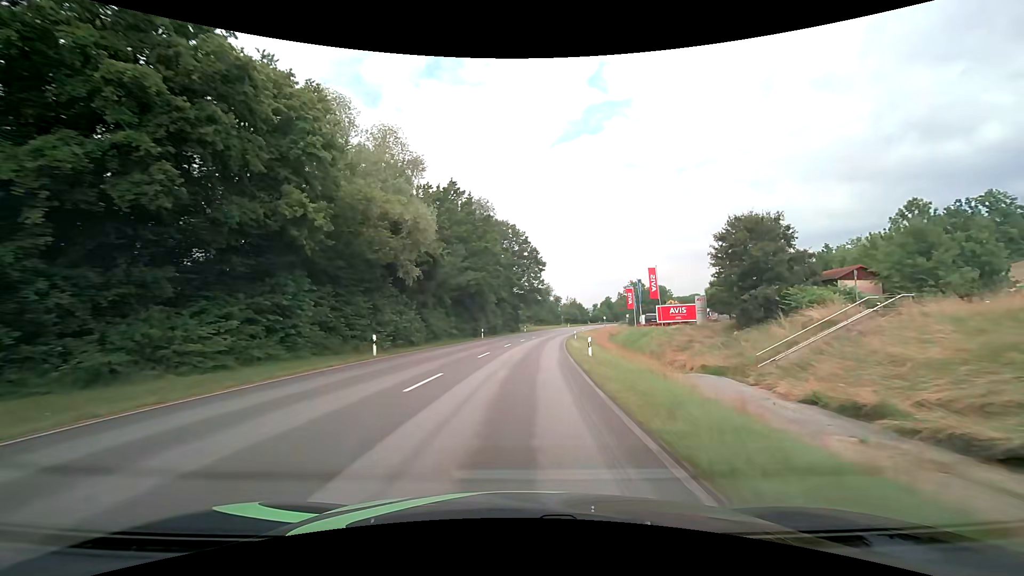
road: primary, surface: asphalt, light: Day
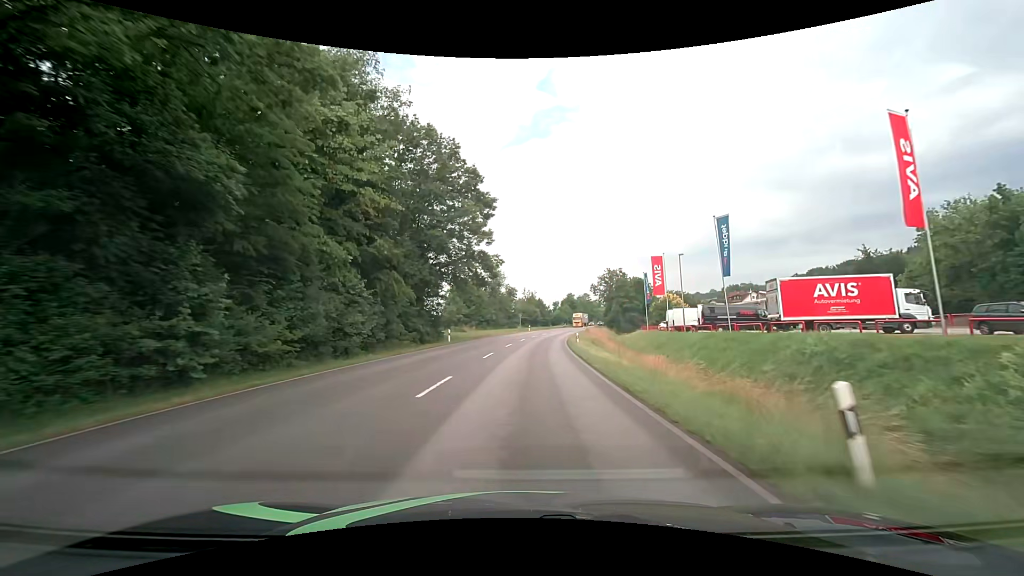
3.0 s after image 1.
(+2.3, +48.4) m; +6°
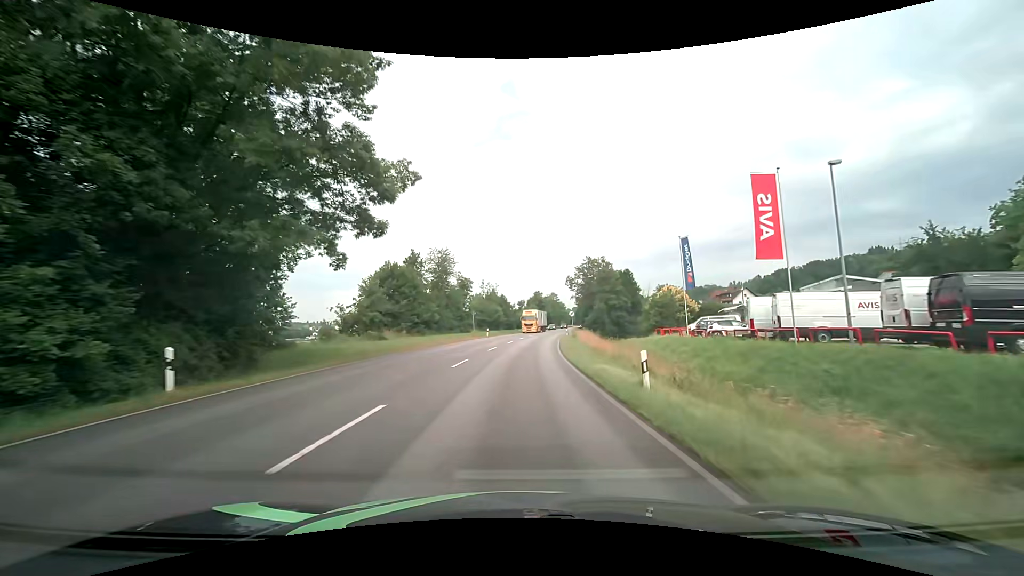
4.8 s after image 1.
(+1.2, +28.5) m; +4°
(0, +10) (+1, +20) (+1, +30) (+2, +40) (+3, +50) (+4, +60) (+5, +70) (+6, +80) (+7, +90) (+9, +100) m
